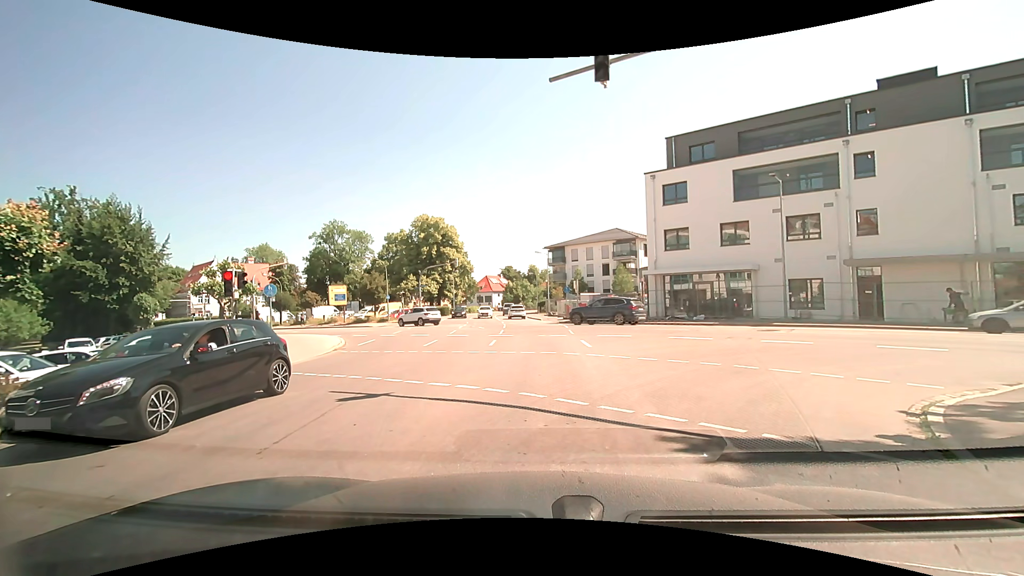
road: tertiary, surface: asphalt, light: Day
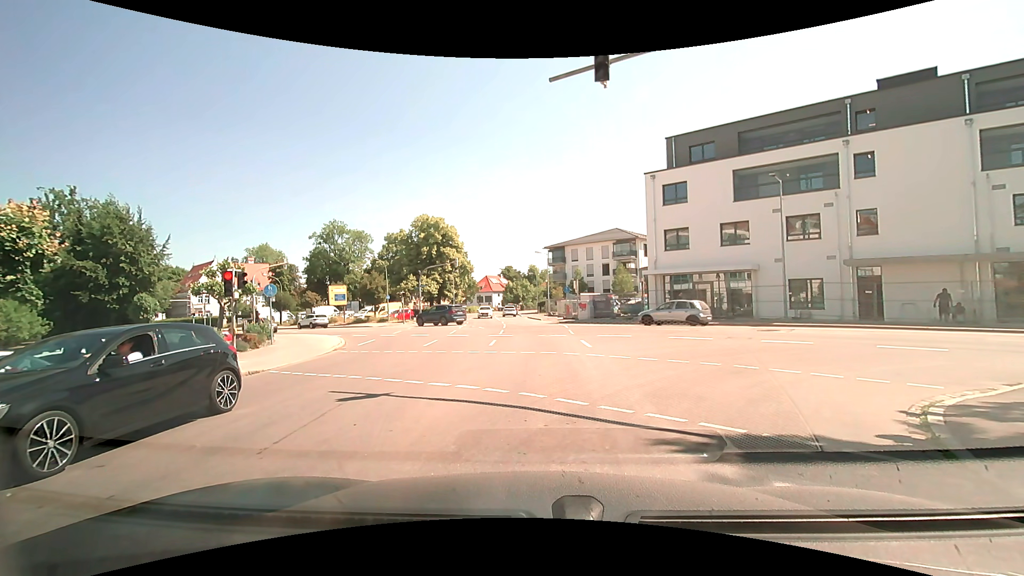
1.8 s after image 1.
(0.0, 0.0) m; 0°
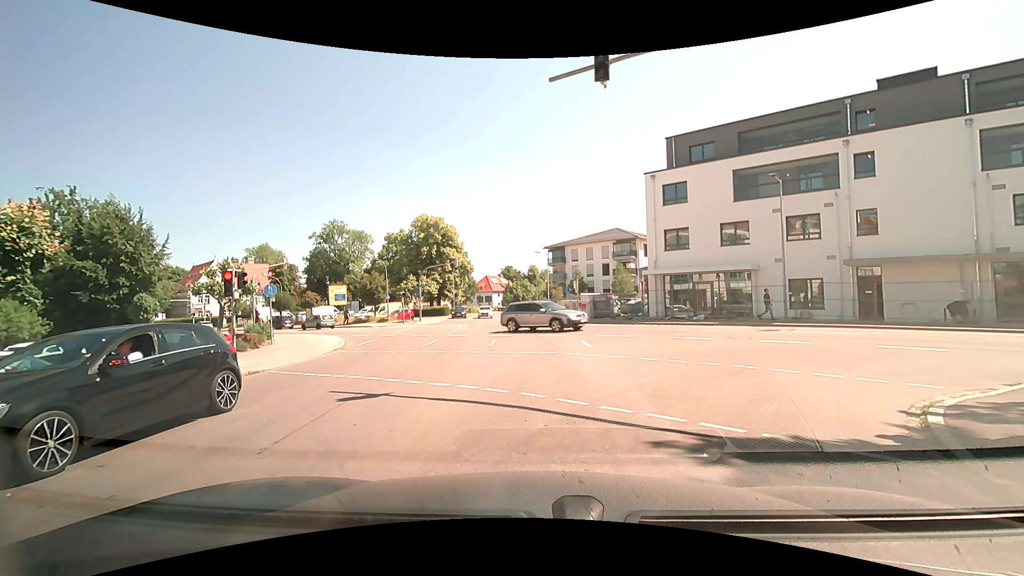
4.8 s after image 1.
(0.0, 0.0) m; 0°
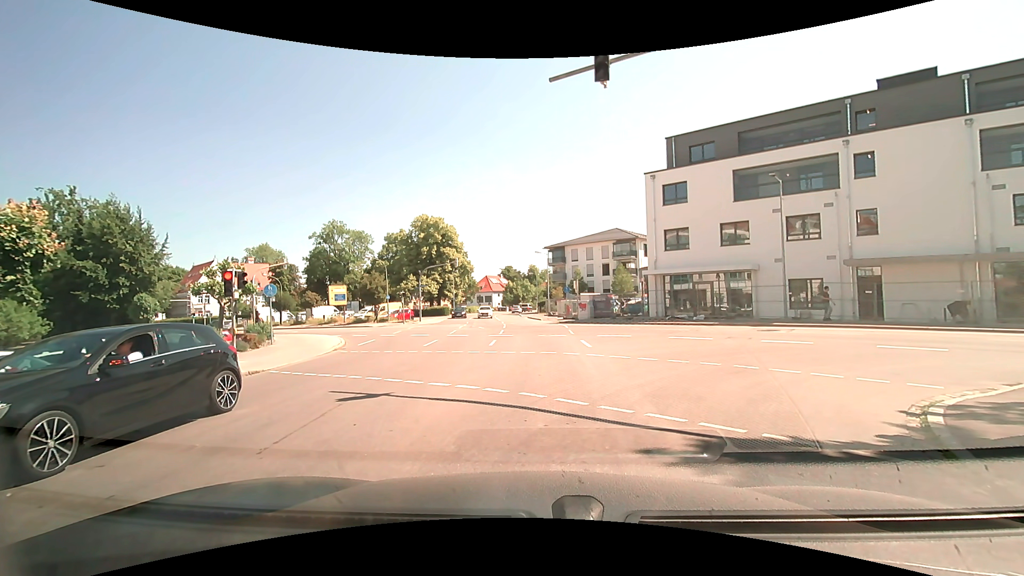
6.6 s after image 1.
(0.0, 0.0) m; 0°
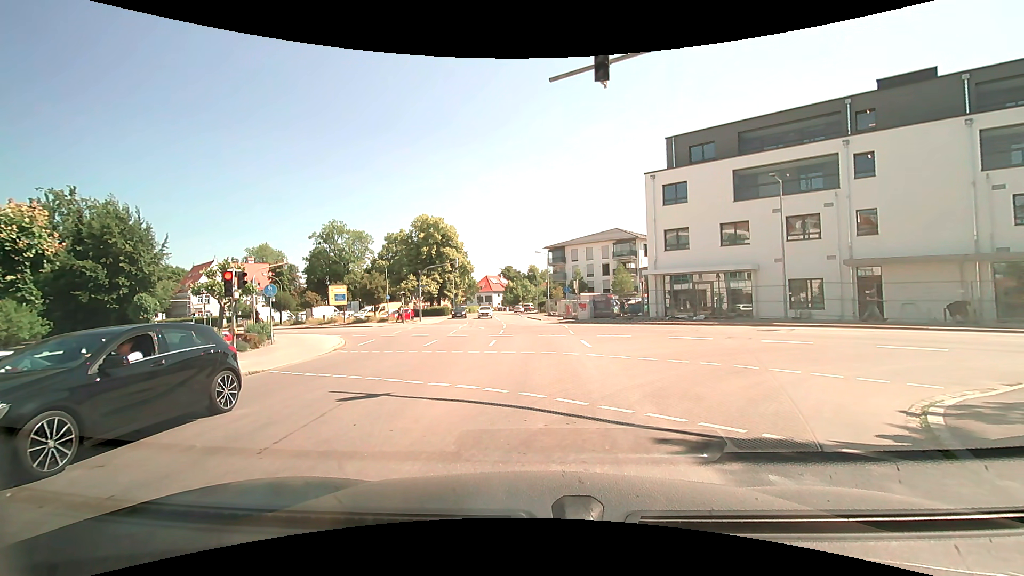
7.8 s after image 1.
(0.0, 0.0) m; 0°
